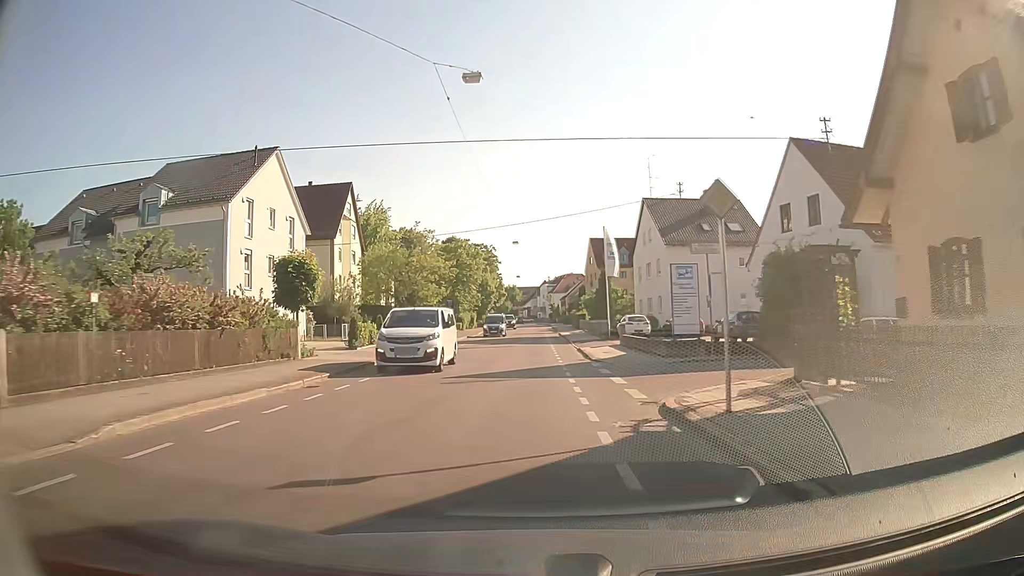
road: tertiary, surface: asphalt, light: Day
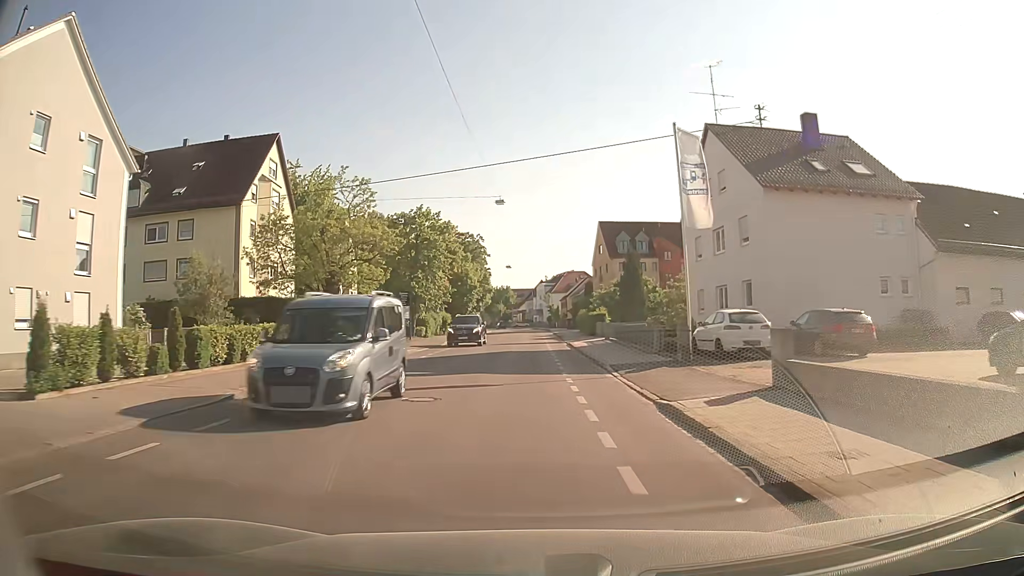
(0.0, +22.4) m; +1°
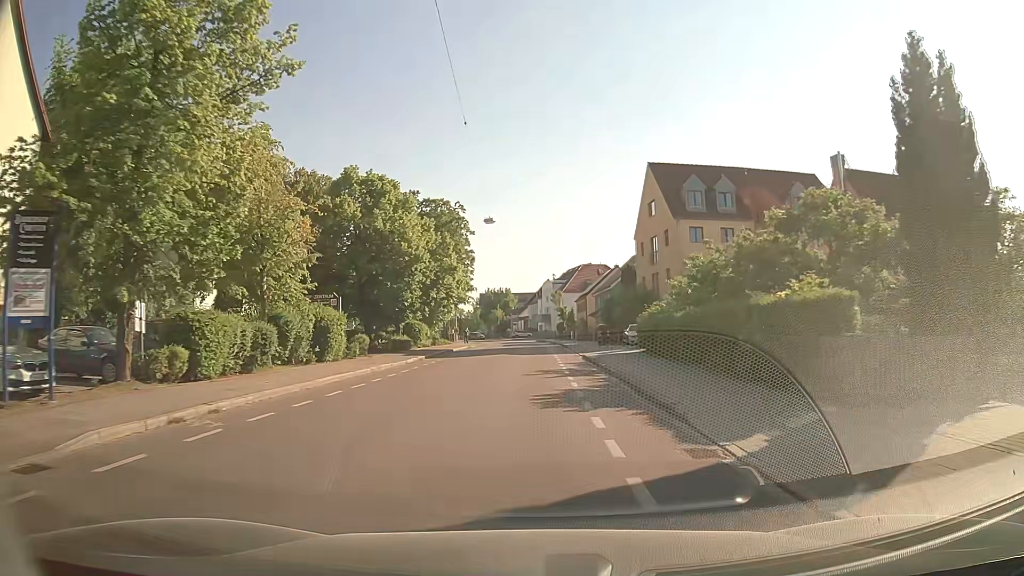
(-0.3, +36.6) m; -1°
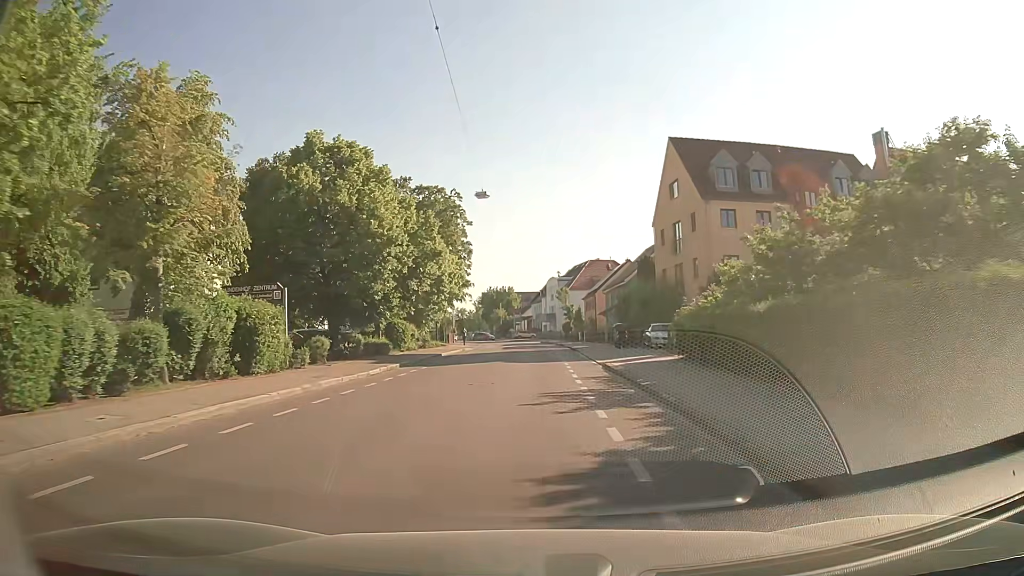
(0.0, +7.3) m; 0°
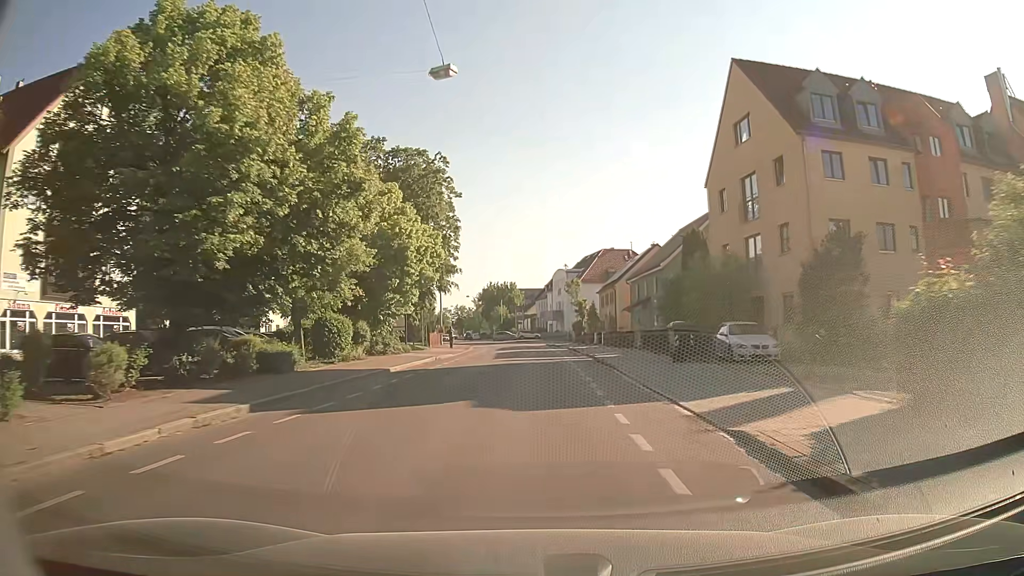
(-0.1, +14.6) m; 0°
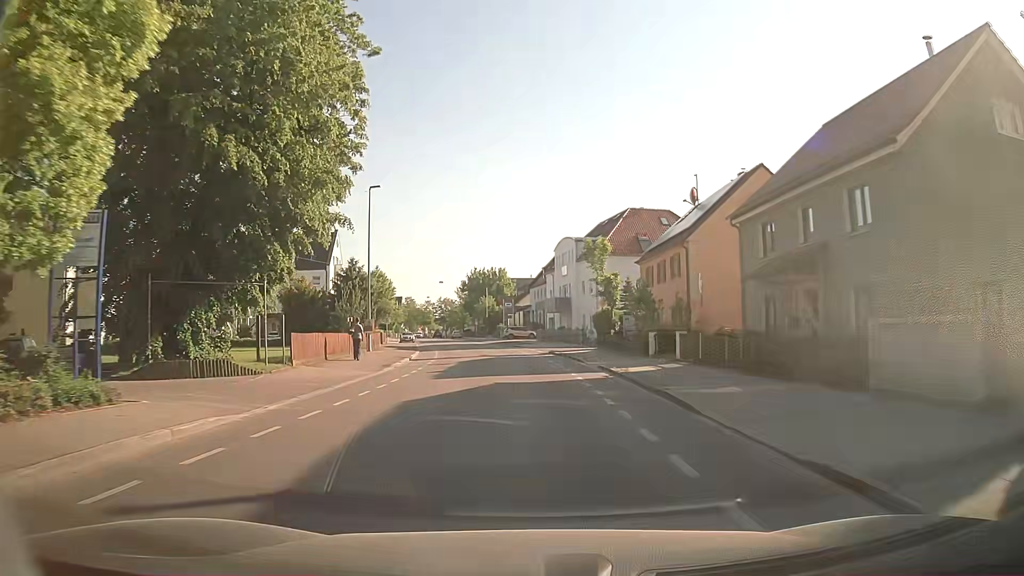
(+0.1, +29.5) m; 0°
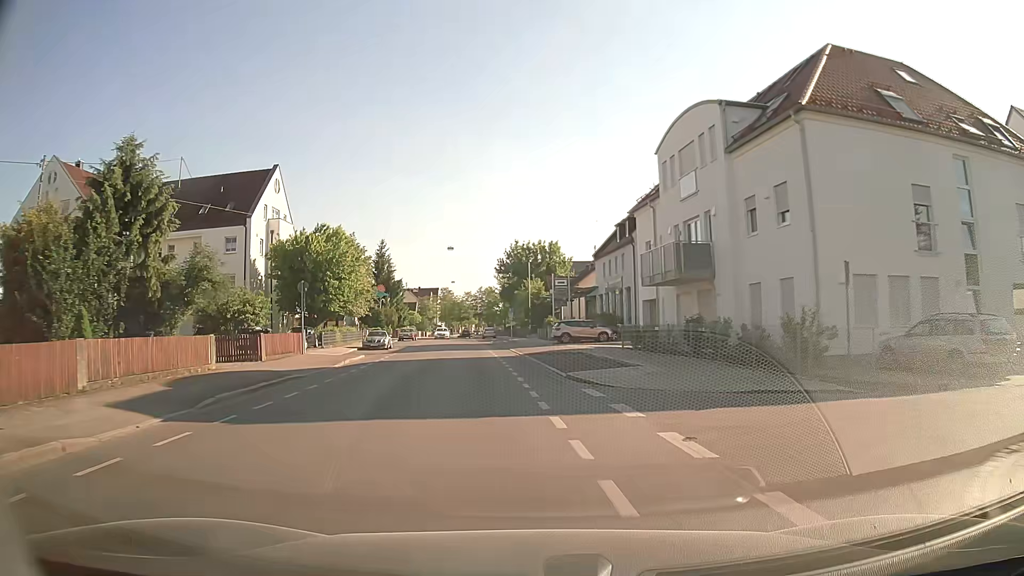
(-0.6, +37.5) m; -3°
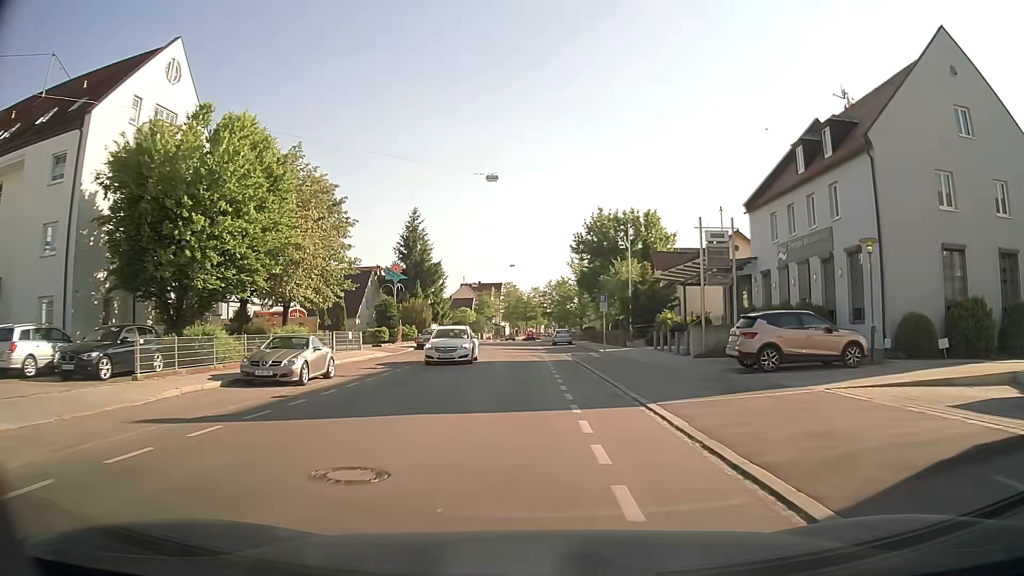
(-2.3, +28.0) m; -7°
(0, +10) (0, +20) (0, +30) (0, +40) (0, +50) (0, +60) (0, +70) (0, +80) (-1, +90) (-1, +100) m
